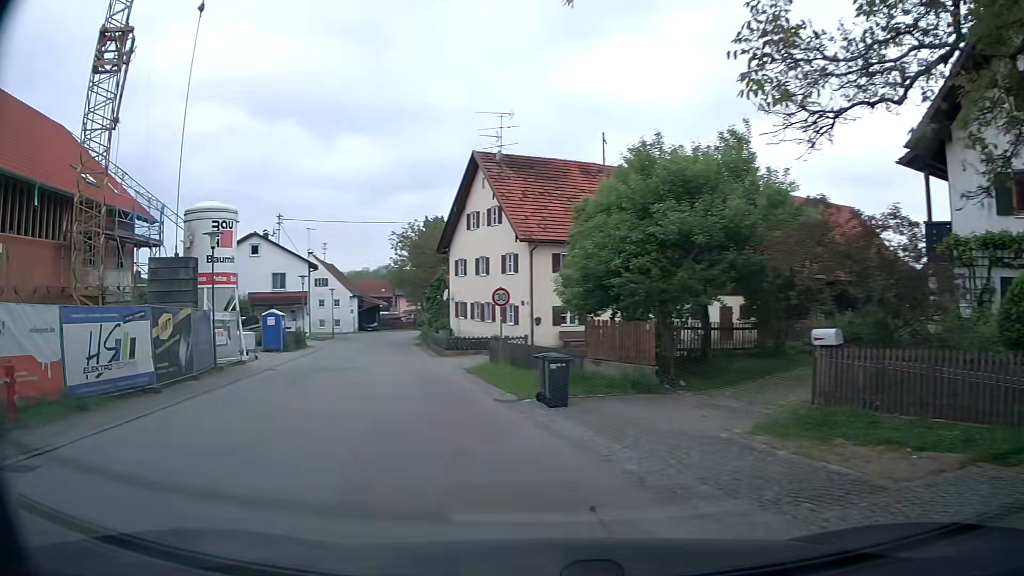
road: residential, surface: asphalt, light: Day
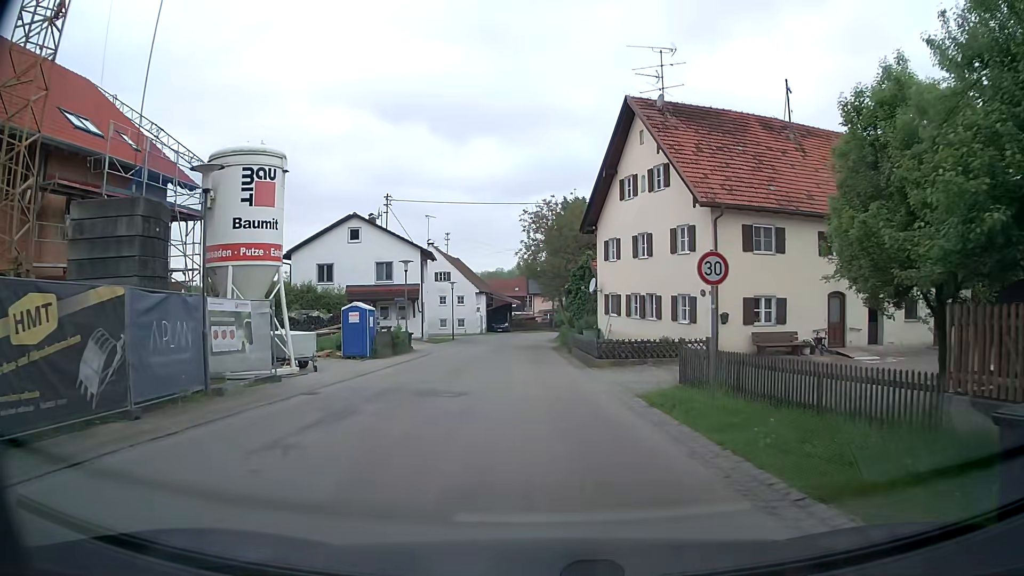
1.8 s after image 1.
(-1.8, +9.8) m; -13°
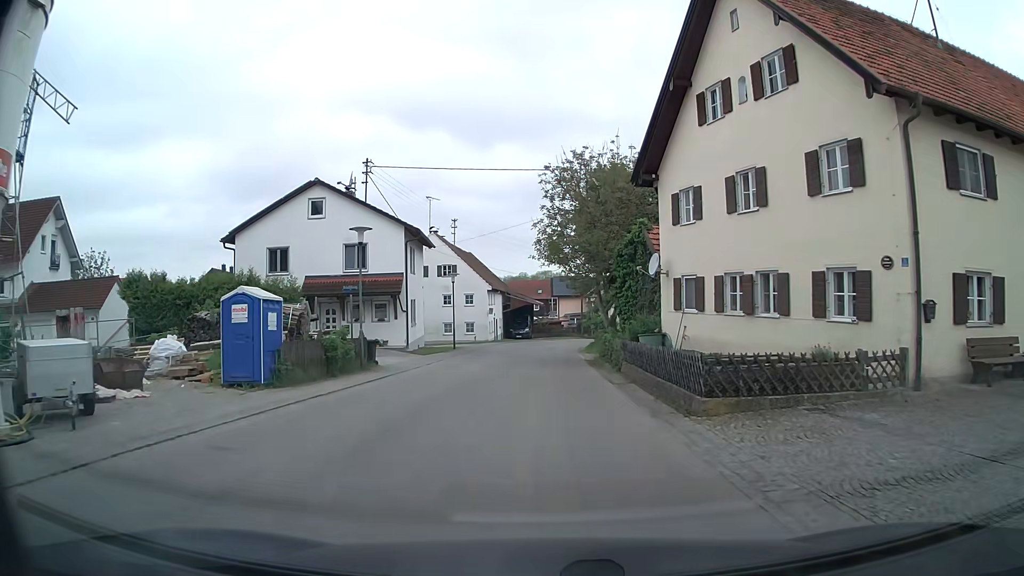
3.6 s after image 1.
(-0.2, +12.6) m; -1°
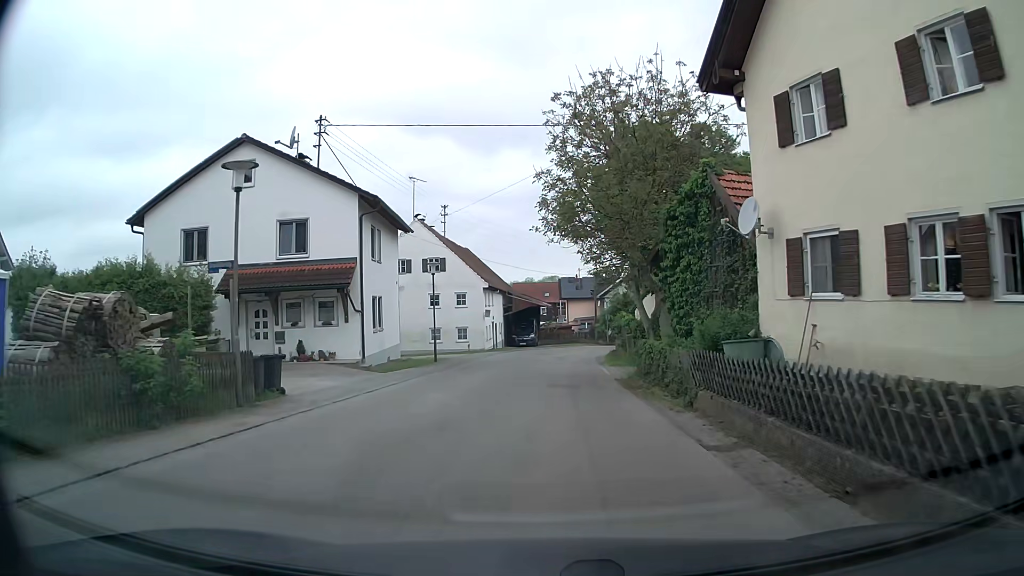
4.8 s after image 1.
(-0.1, +9.7) m; -1°
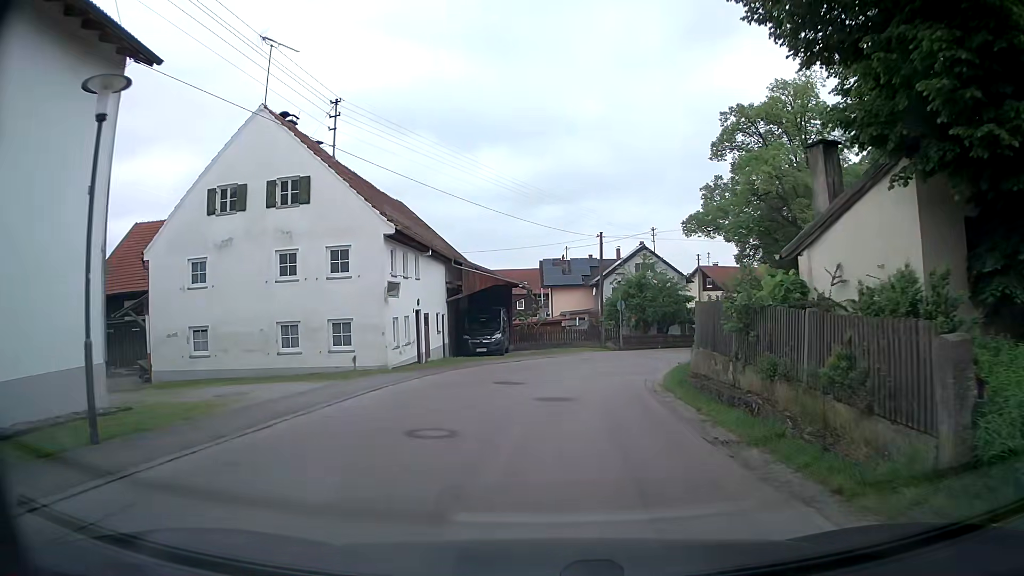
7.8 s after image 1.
(-0.1, +23.4) m; 0°
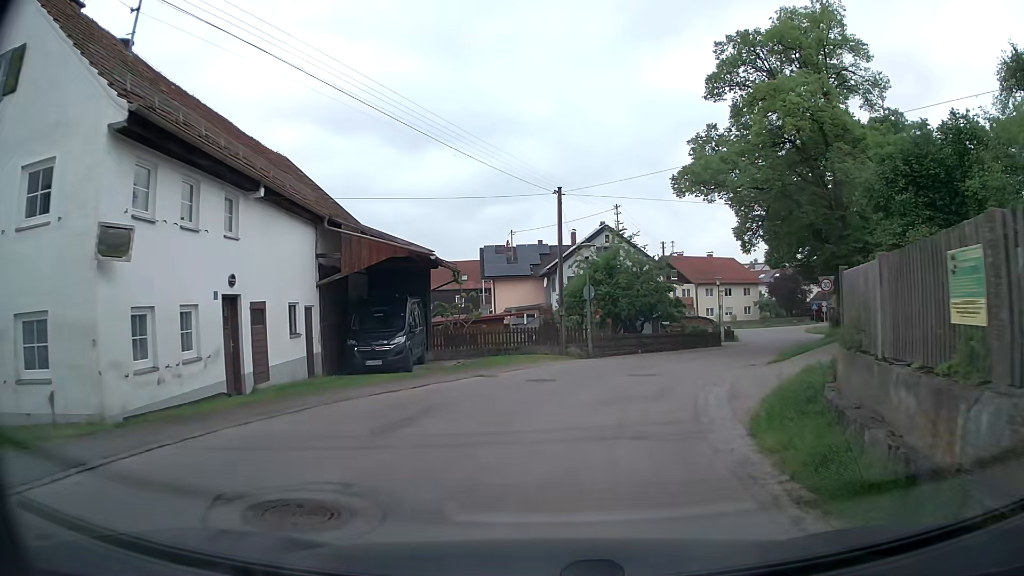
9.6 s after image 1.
(+0.6, +12.0) m; +4°
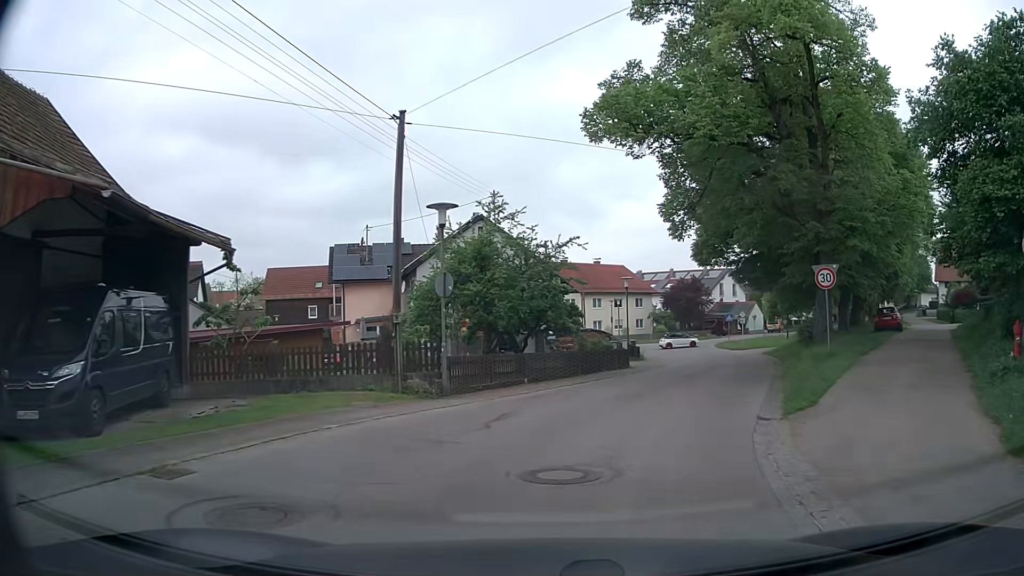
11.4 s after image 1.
(+1.0, +10.9) m; +12°
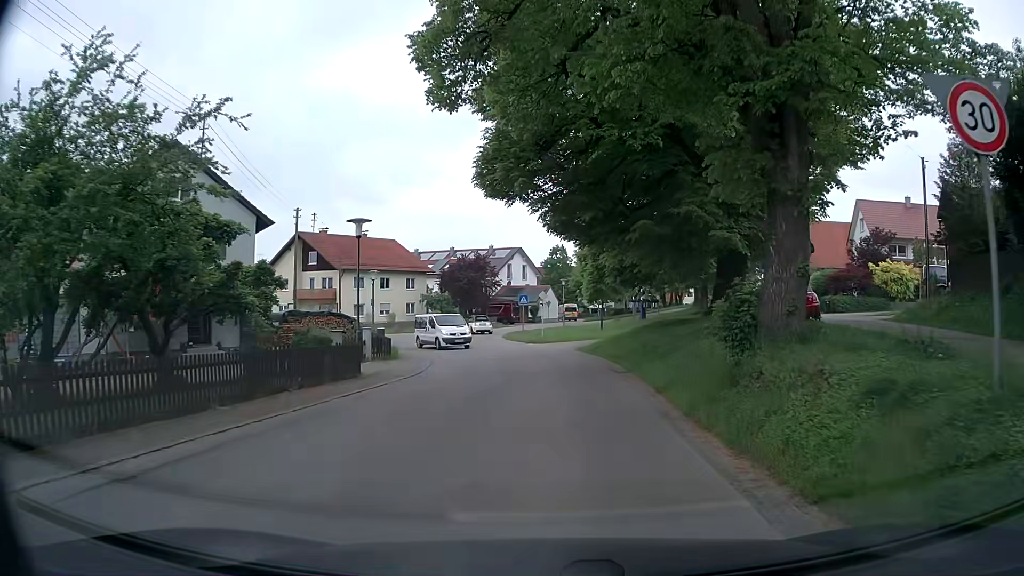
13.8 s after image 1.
(+2.7, +14.4) m; +18°
(0, +10) (+1, +20) (0, +30) (-3, +40) (-8, +48) (-17, +52) (-27, +50) (-36, +45) (-44, +41) (-53, +36) m
